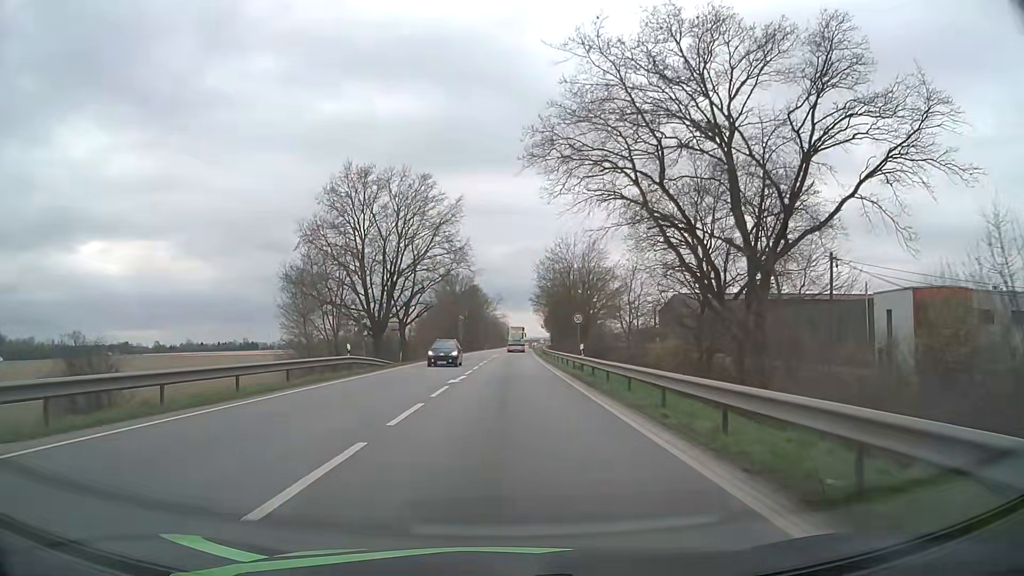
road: primary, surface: asphalt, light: Day
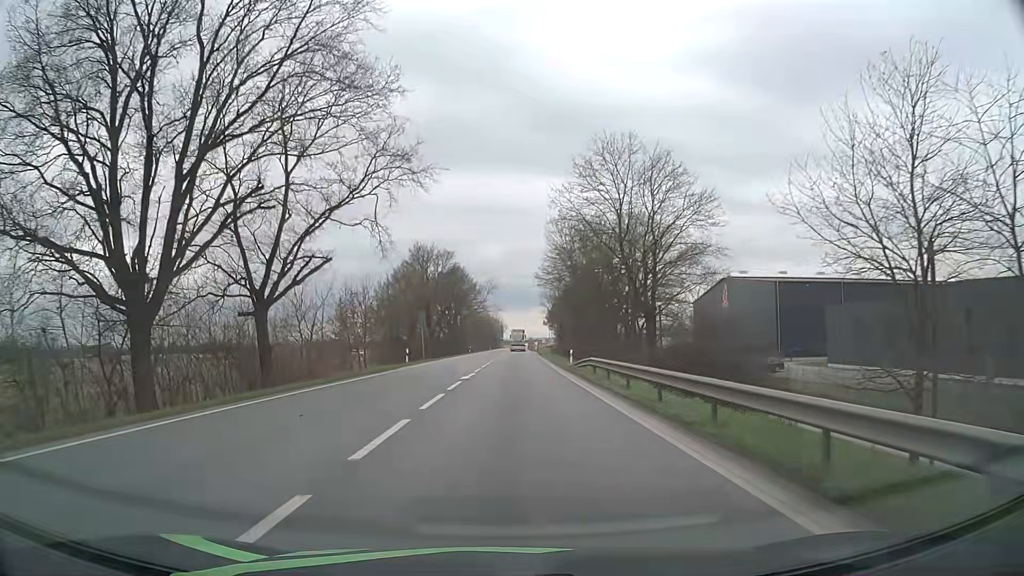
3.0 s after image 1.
(+0.1, +39.1) m; 0°
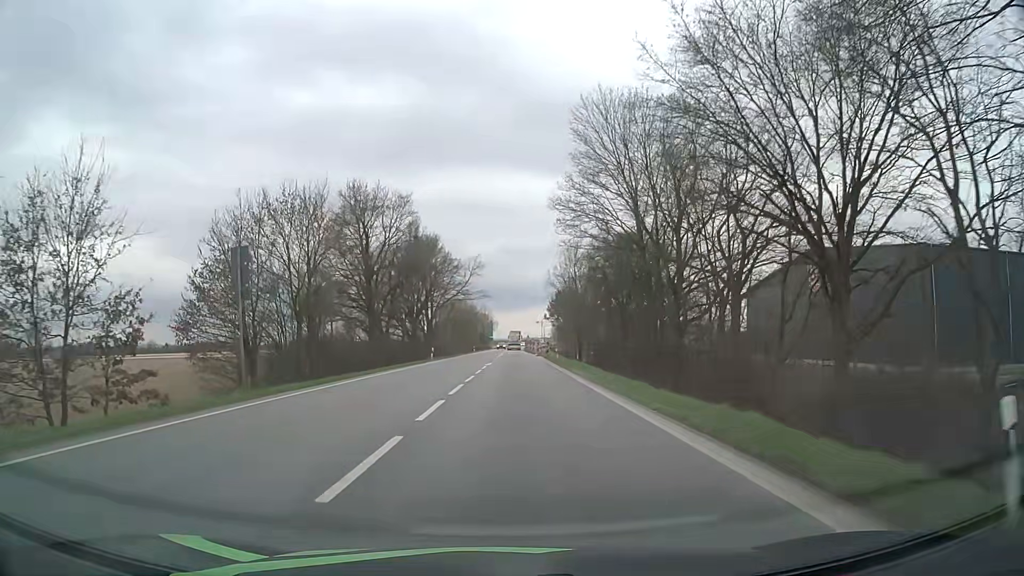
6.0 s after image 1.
(+0.2, +38.1) m; +1°
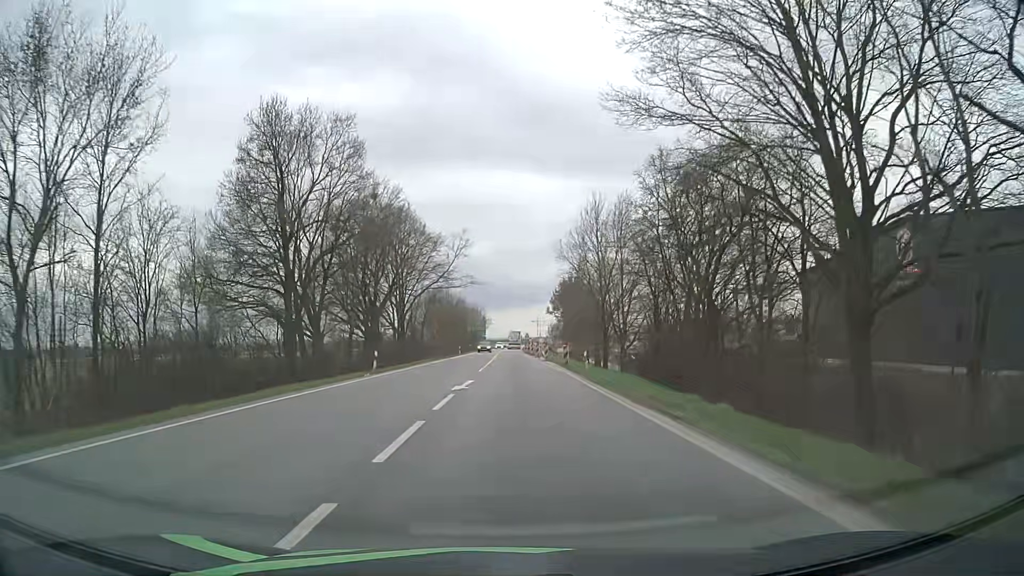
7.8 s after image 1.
(0.0, +21.9) m; 0°
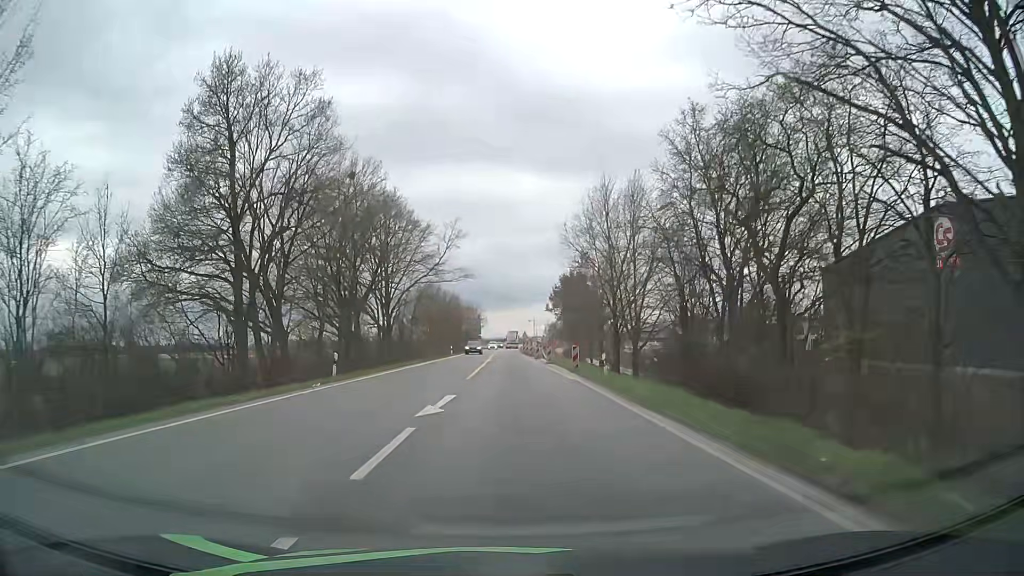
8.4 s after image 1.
(0.0, +7.0) m; 0°
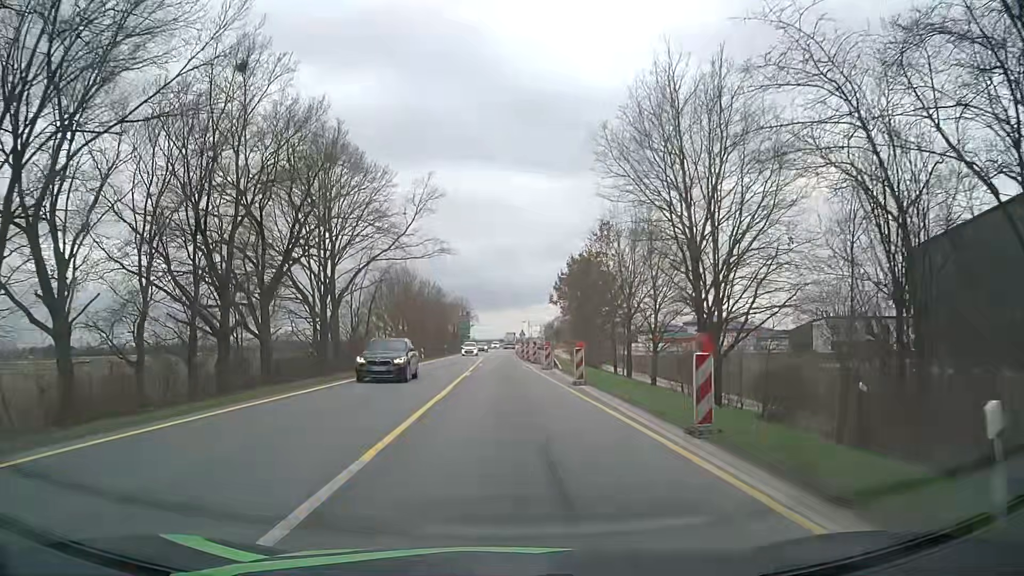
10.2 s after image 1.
(0.0, +20.9) m; 0°
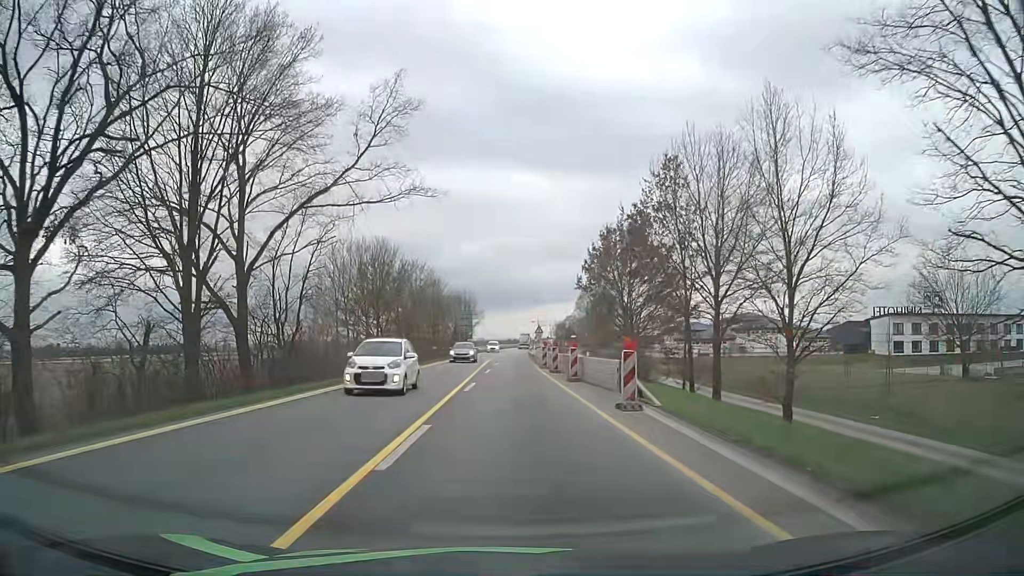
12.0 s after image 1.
(-0.2, +21.1) m; -1°
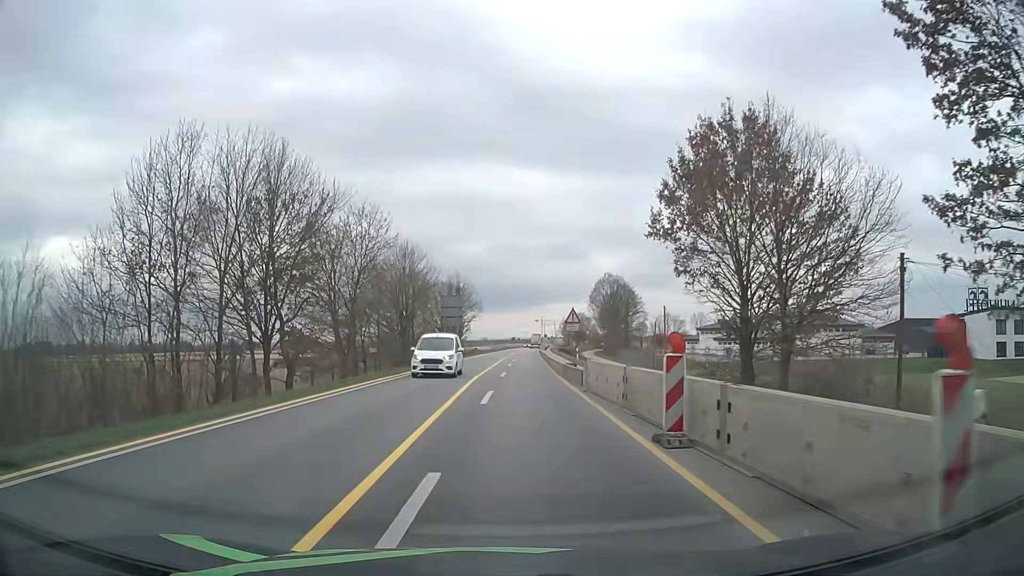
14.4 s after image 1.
(0.0, +28.3) m; 0°
(0, +10) (0, +20) (0, +30) (0, +40) (+1, +50) (+1, +60) (+2, +70) (+2, +80) (+2, +90) (+3, +100) m
